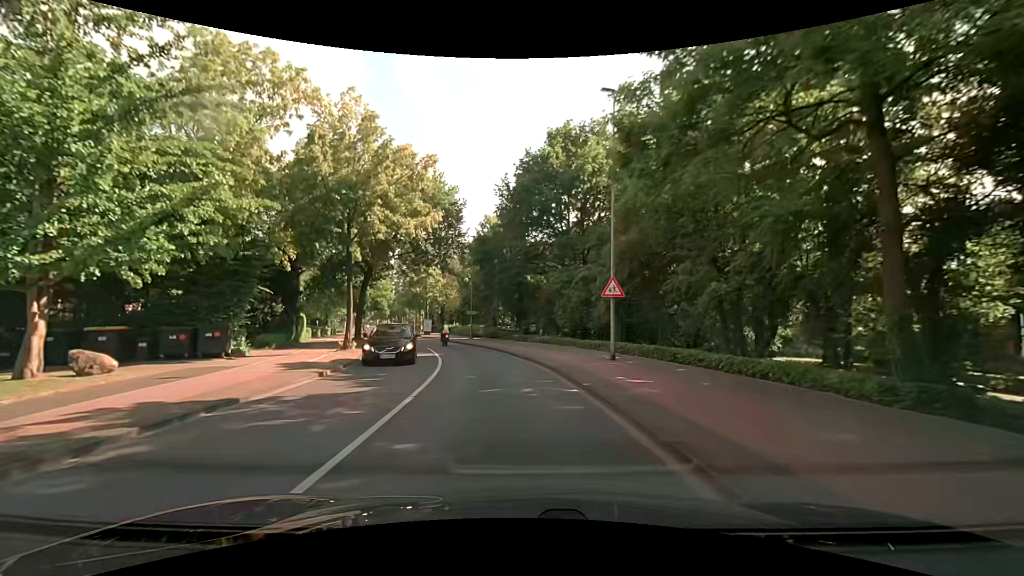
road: tertiary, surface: asphalt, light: Day
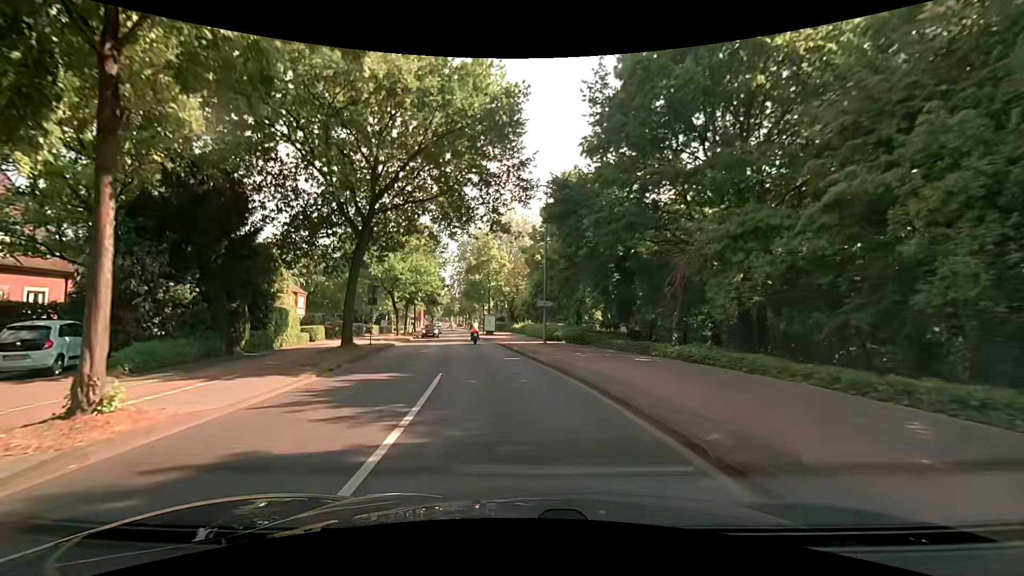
(-1.2, +17.6) m; -9°
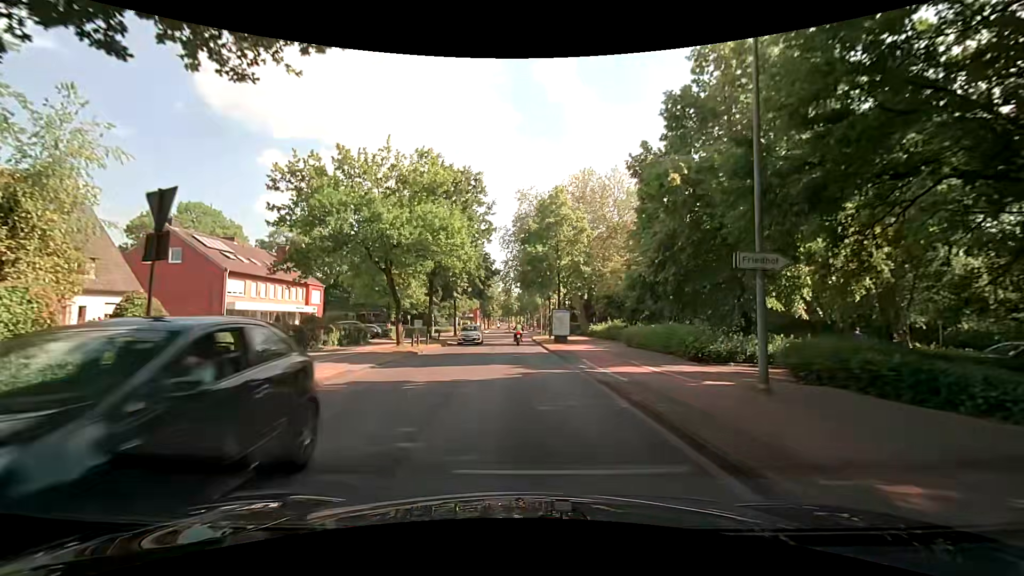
(-1.7, +21.3) m; -8°
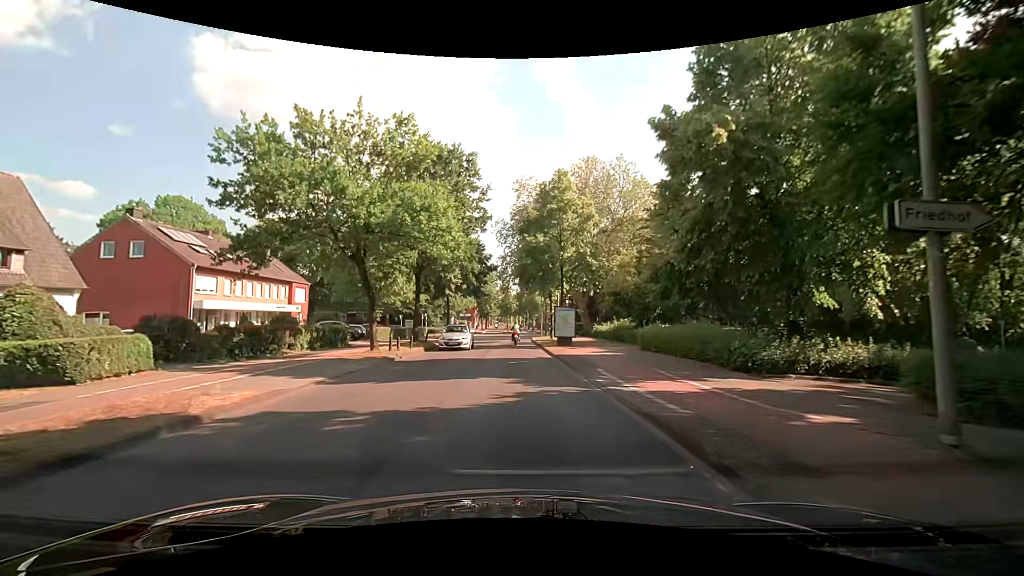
(+0.1, +4.2) m; +1°
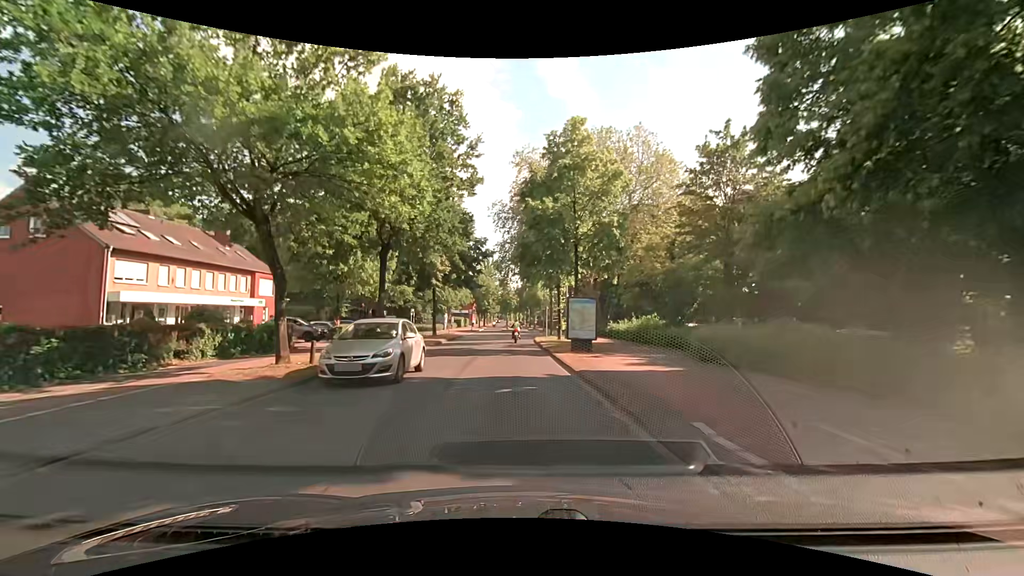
(-0.1, +8.3) m; -1°
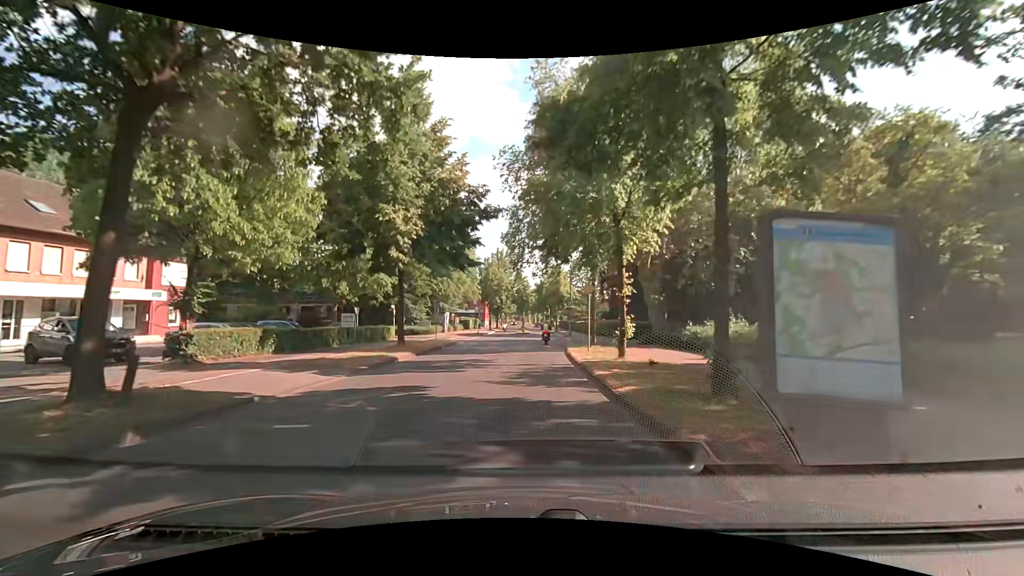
(-0.1, +16.8) m; -2°
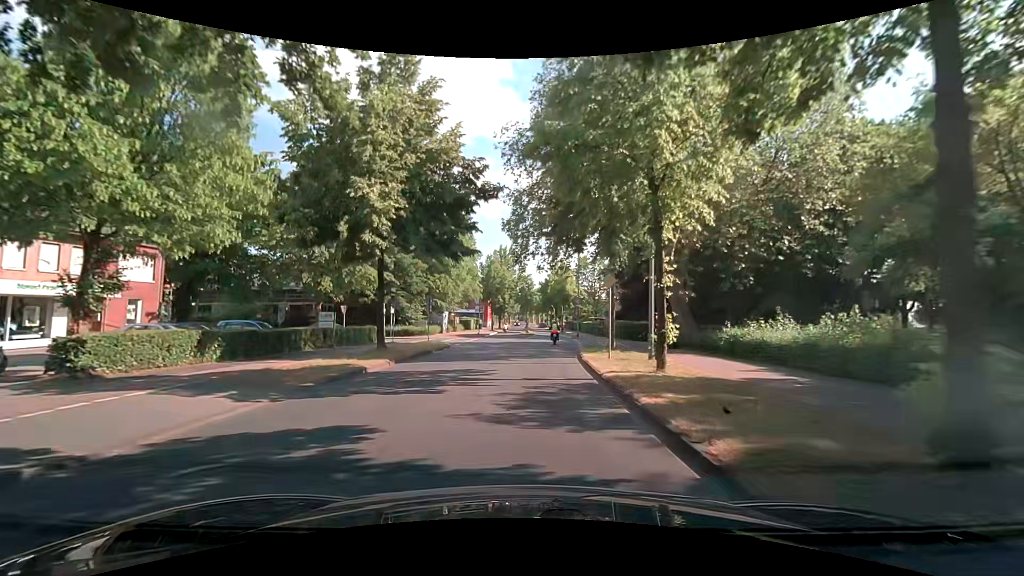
(0.0, +4.4) m; +1°
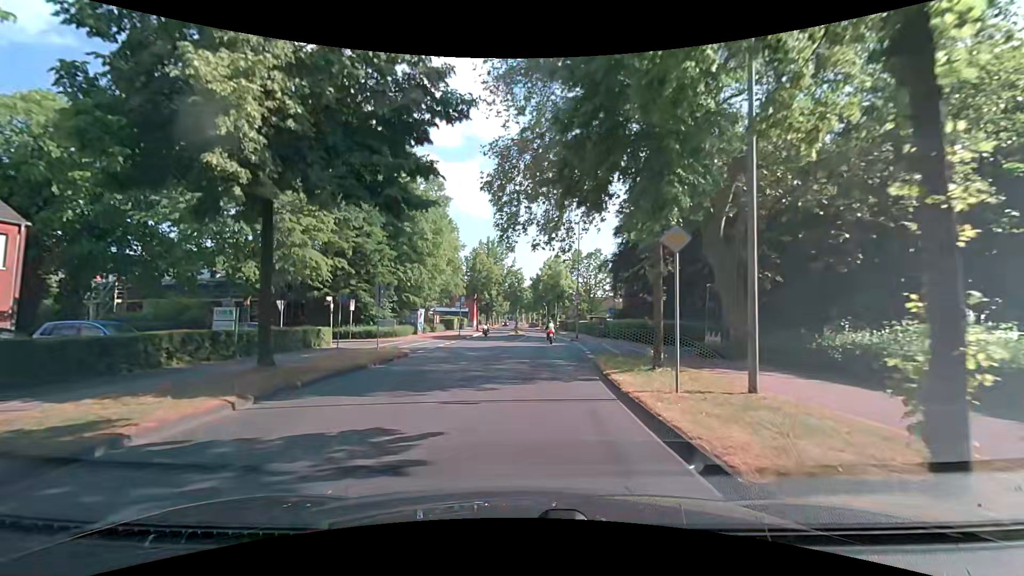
(0.0, +8.9) m; 0°
(0, +10) (+1, +20) (+2, +30) (+2, +40) (+3, +50) (+3, +60) (+3, +70) (+3, +80) (+3, +90) (+3, +100) m
